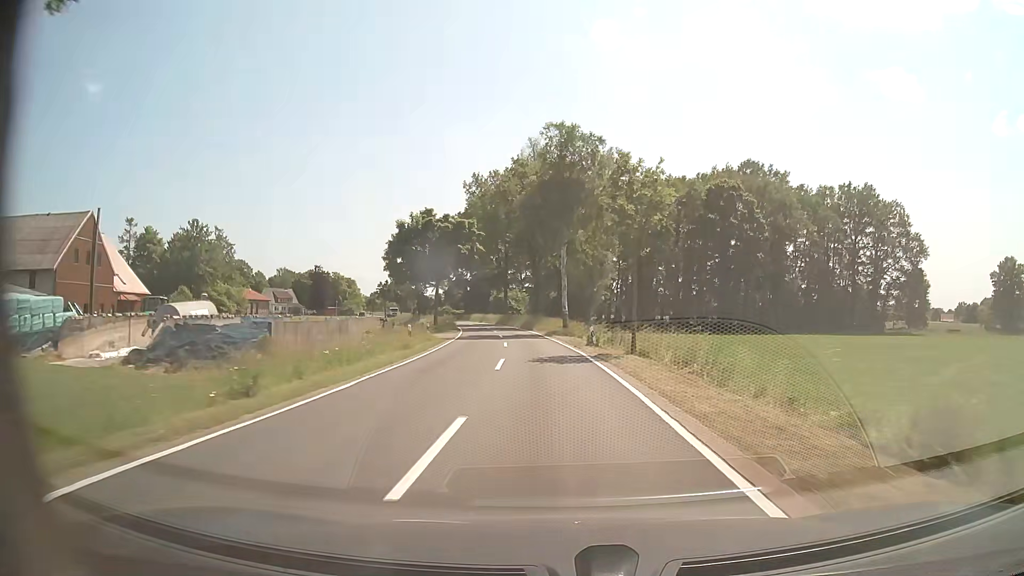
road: tertiary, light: Day
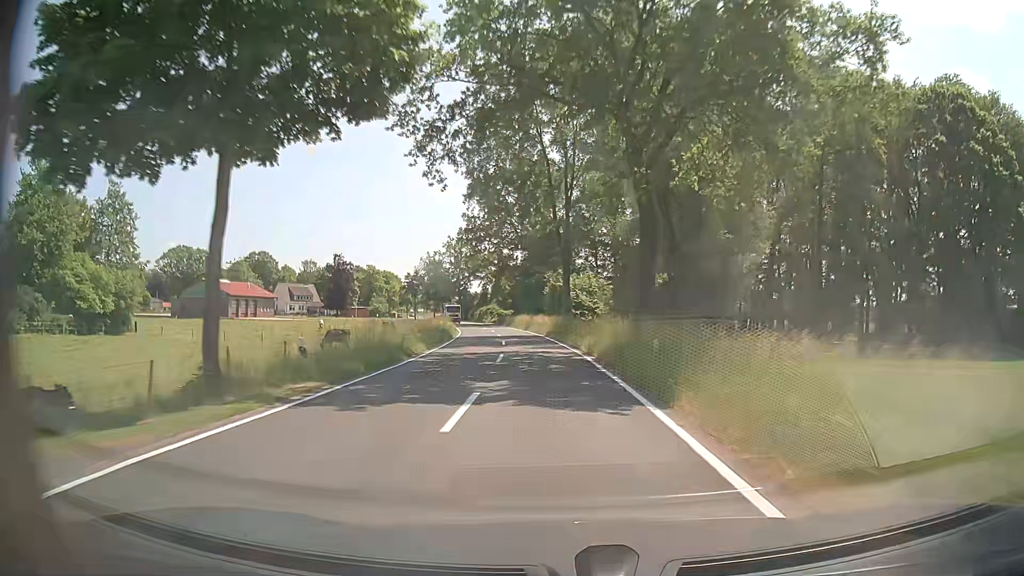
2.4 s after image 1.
(-2.3, +45.1) m; -6°
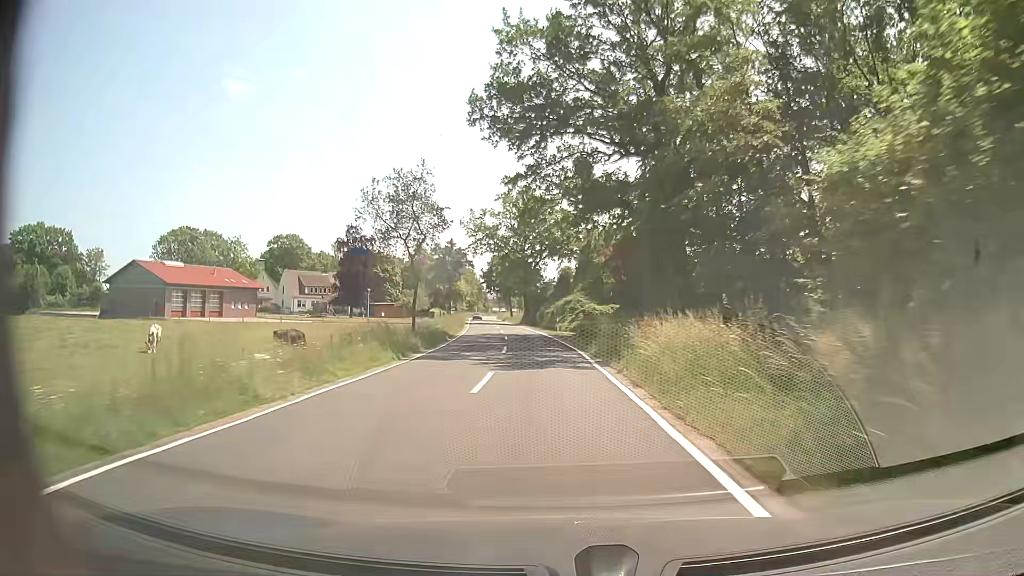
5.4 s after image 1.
(-3.4, +56.4) m; -8°
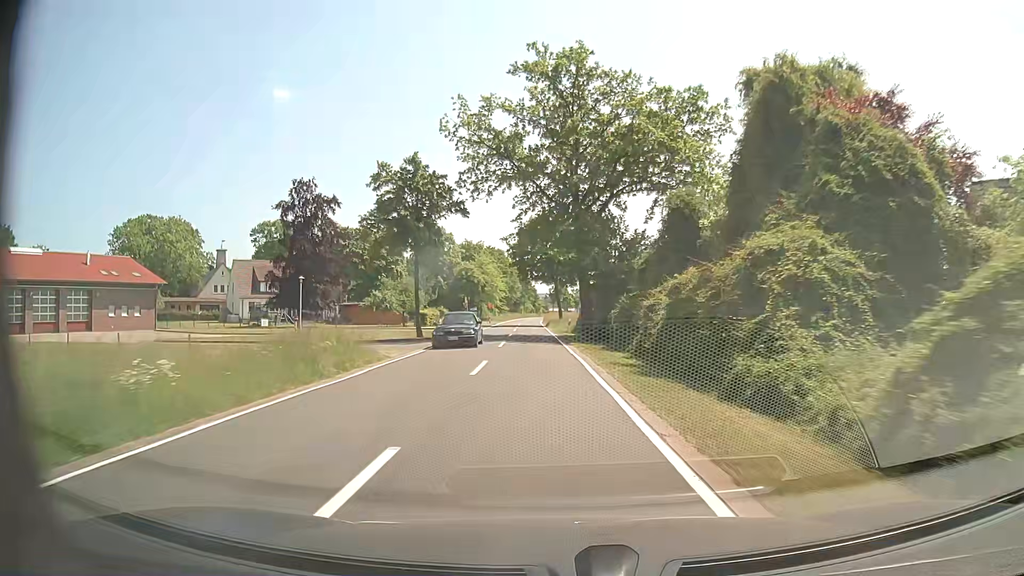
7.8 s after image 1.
(-2.0, +45.2) m; -4°
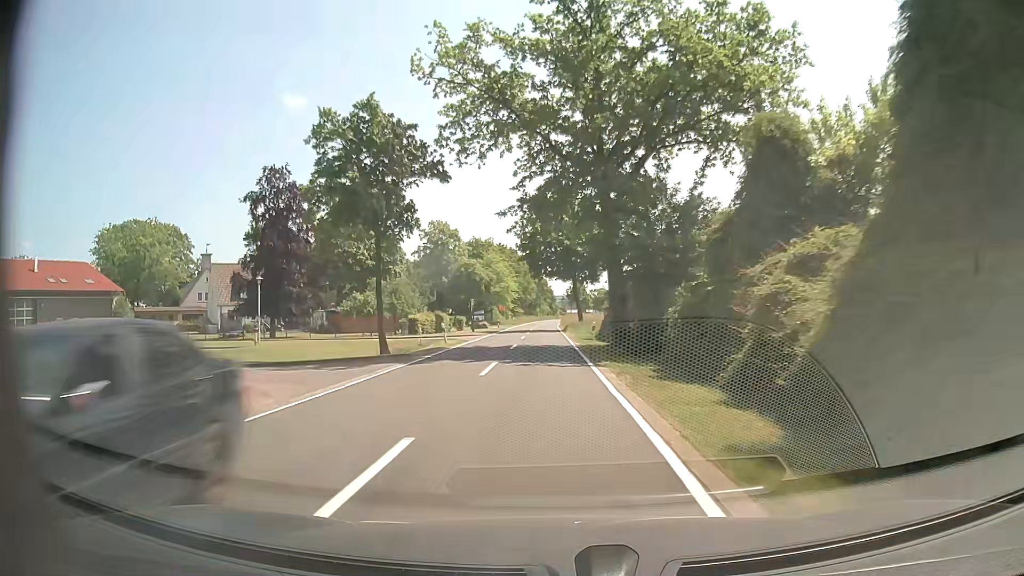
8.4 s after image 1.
(-0.2, +11.3) m; -2°
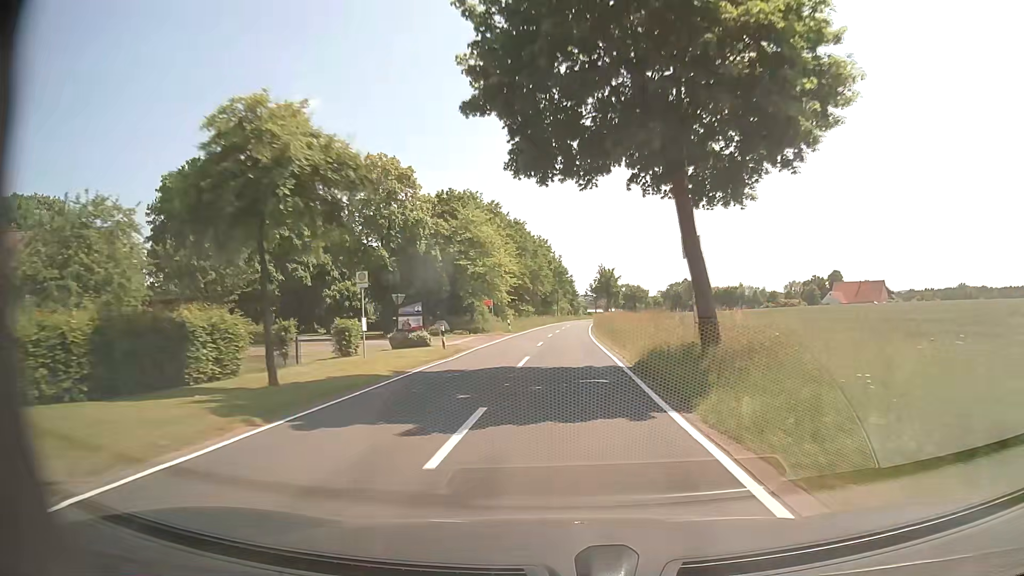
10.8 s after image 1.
(-1.0, +45.3) m; -2°
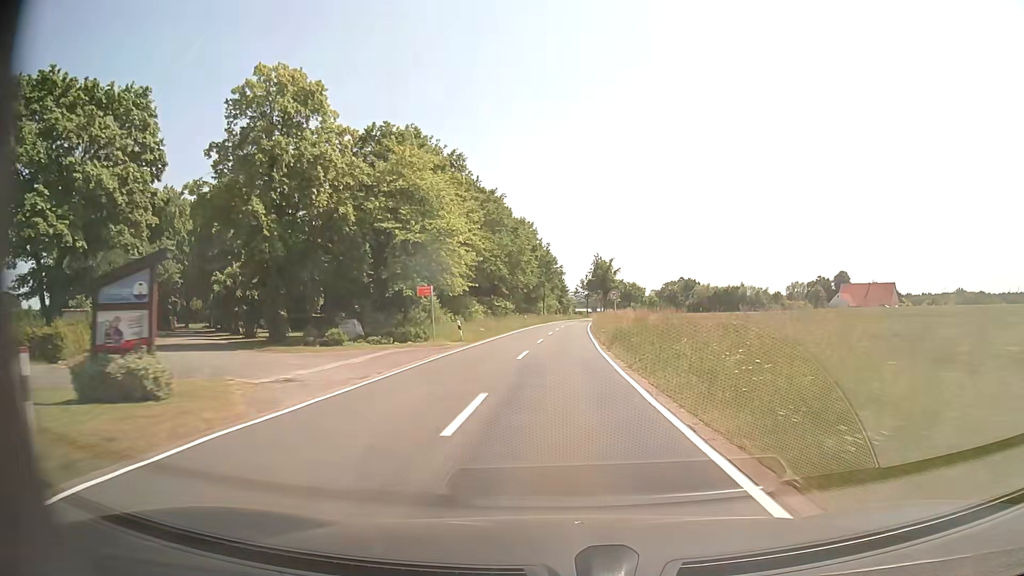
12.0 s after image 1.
(+0.1, +22.7) m; +1°
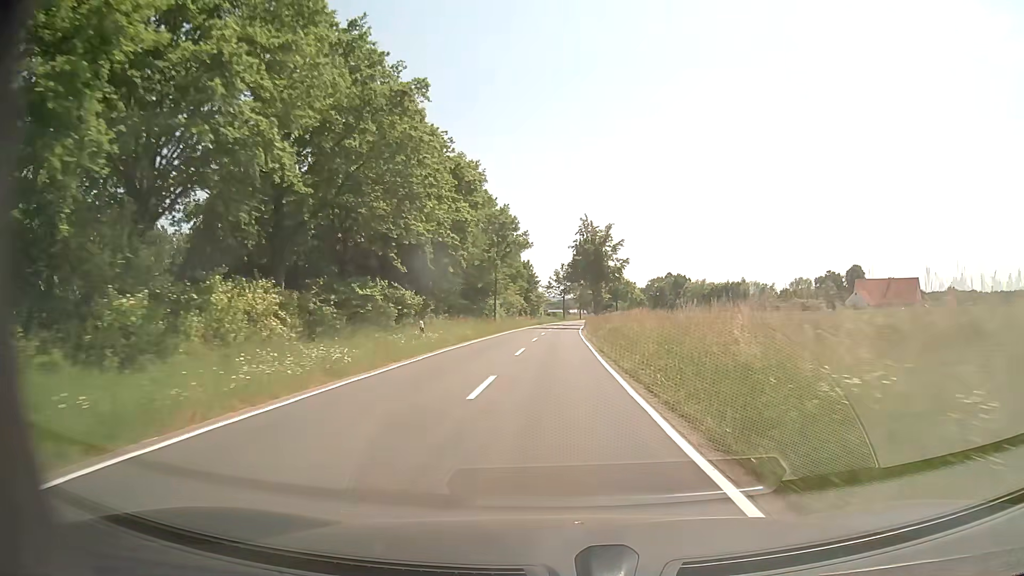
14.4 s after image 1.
(+0.7, +45.3) m; +3°
(0, +10) (0, +20) (0, +30) (0, +40) (0, +50) (+1, +60) (+1, +70) (+1, +80) (+2, +90) (+3, +100) m
